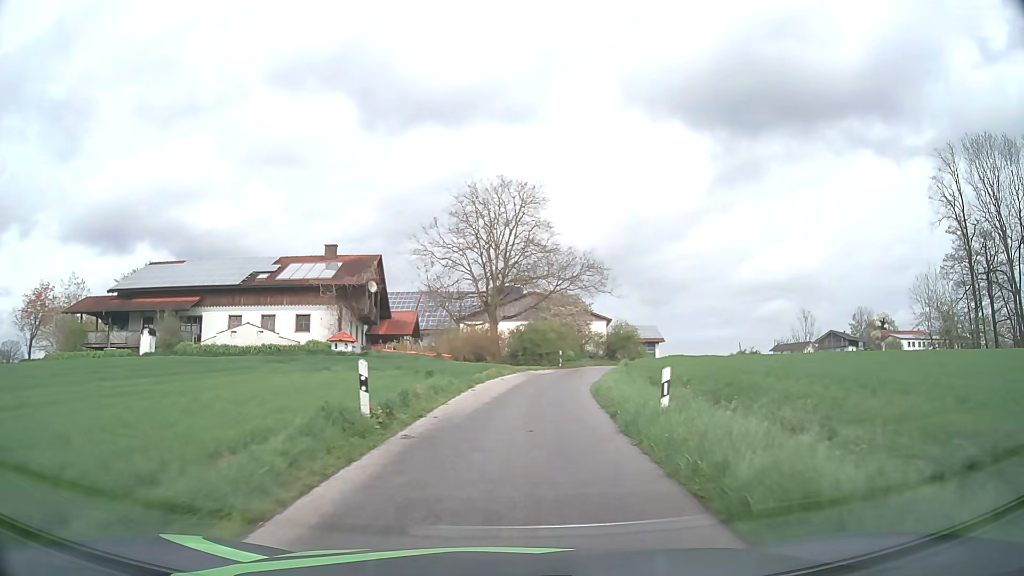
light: Day
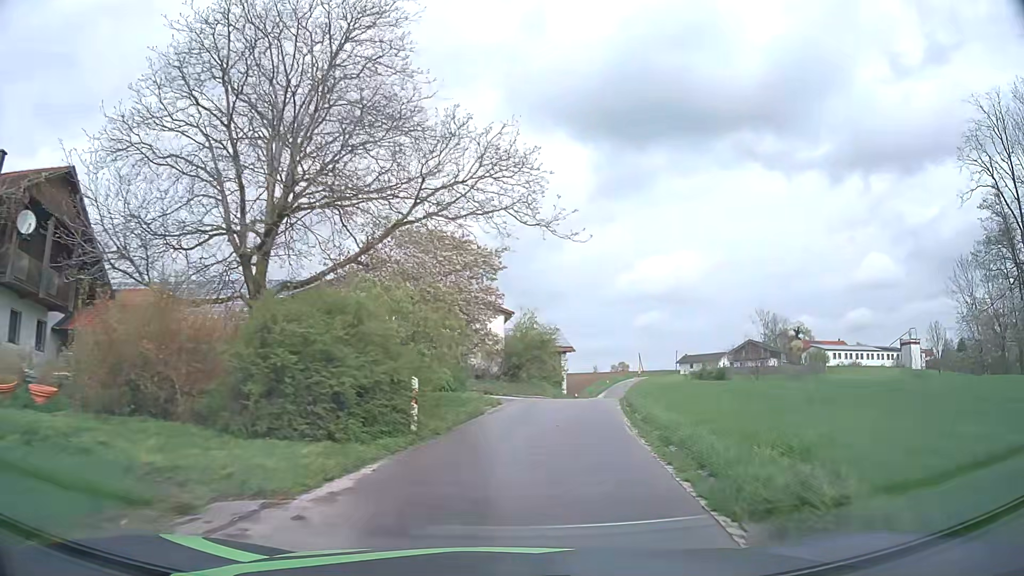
(+2.2, +27.9) m; +11°
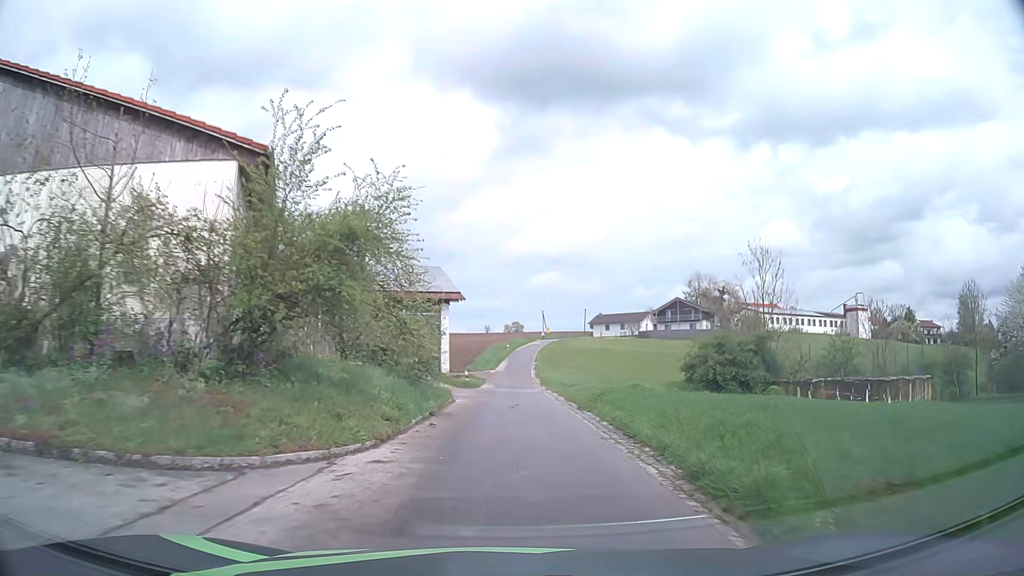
(+2.9, +28.0) m; +10°
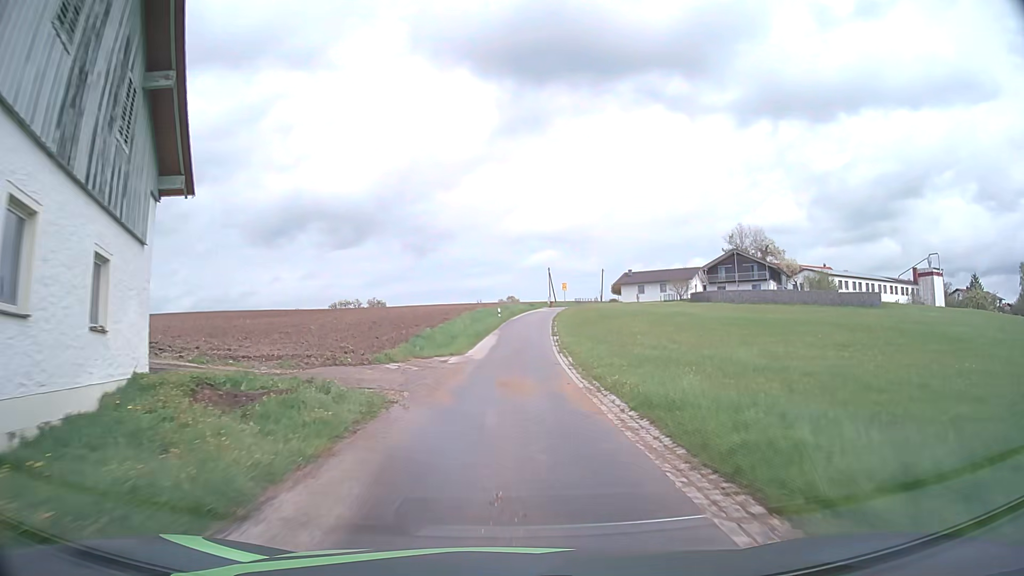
(+0.4, +40.1) m; 0°
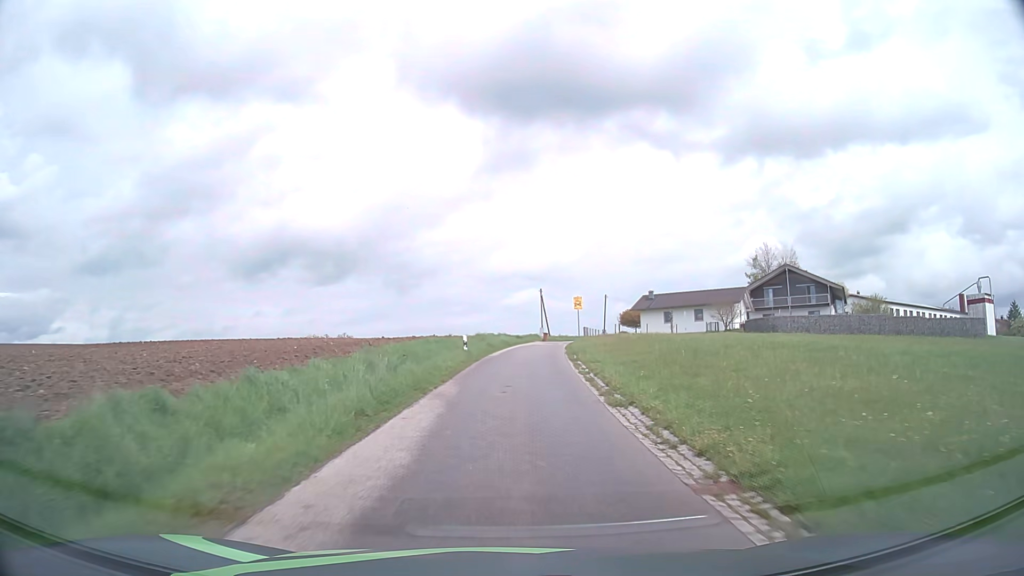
(+0.2, +26.0) m; +2°
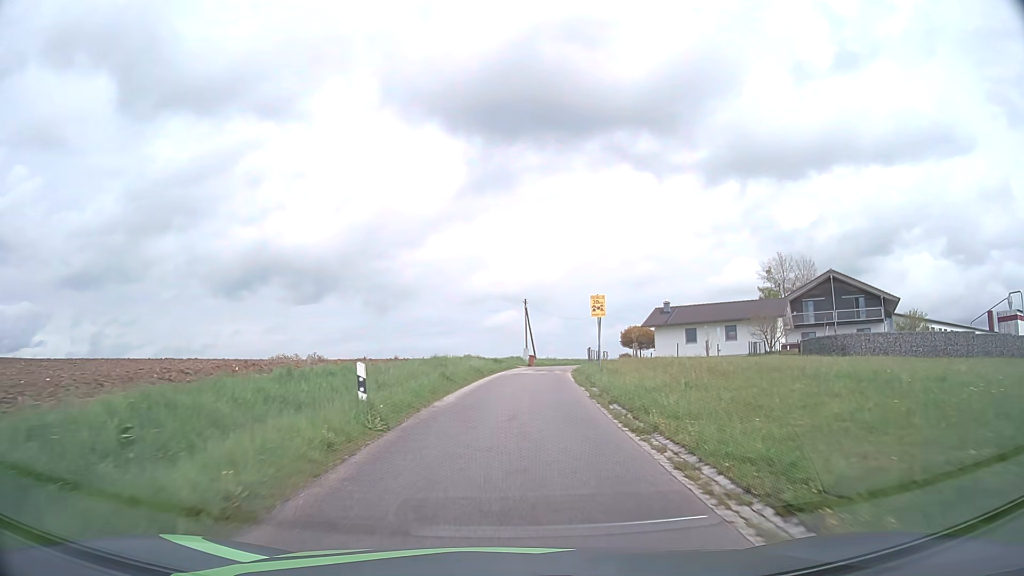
(+0.2, +16.1) m; +2°
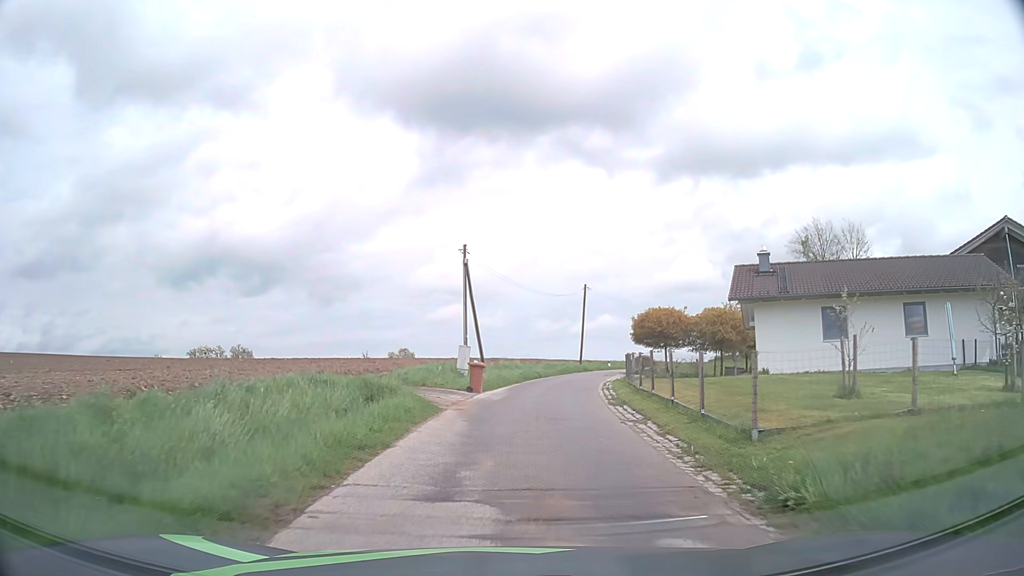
(+1.1, +30.6) m; +5°
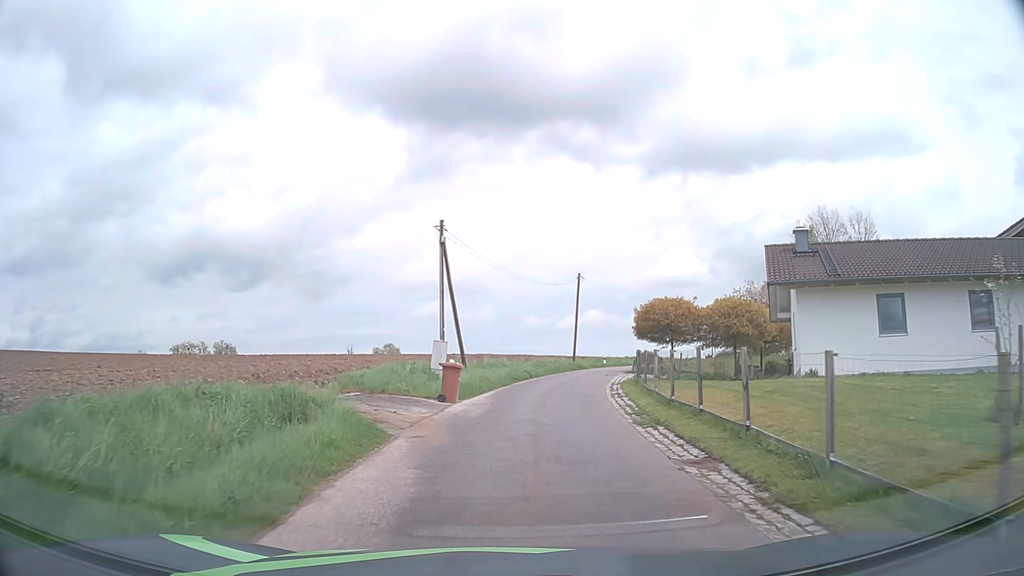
(0.0, +4.8) m; +1°
